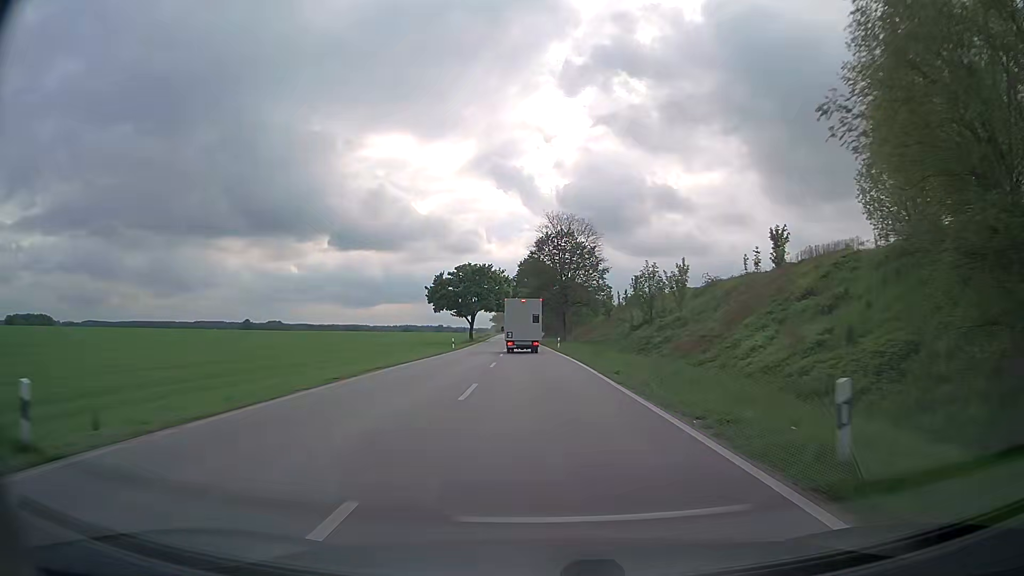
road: secondary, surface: asphalt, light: Day
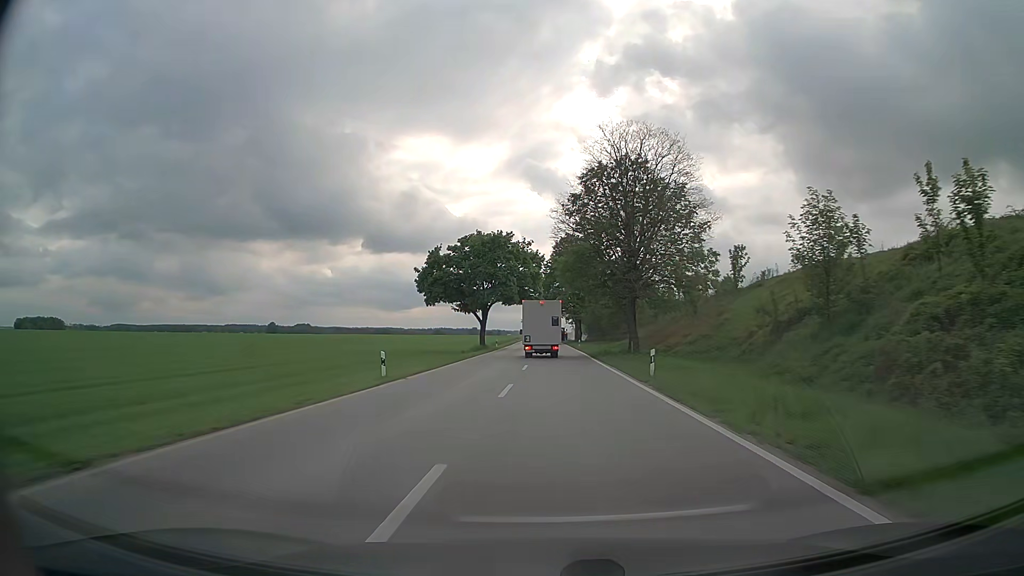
(-1.4, +34.4) m; -4°
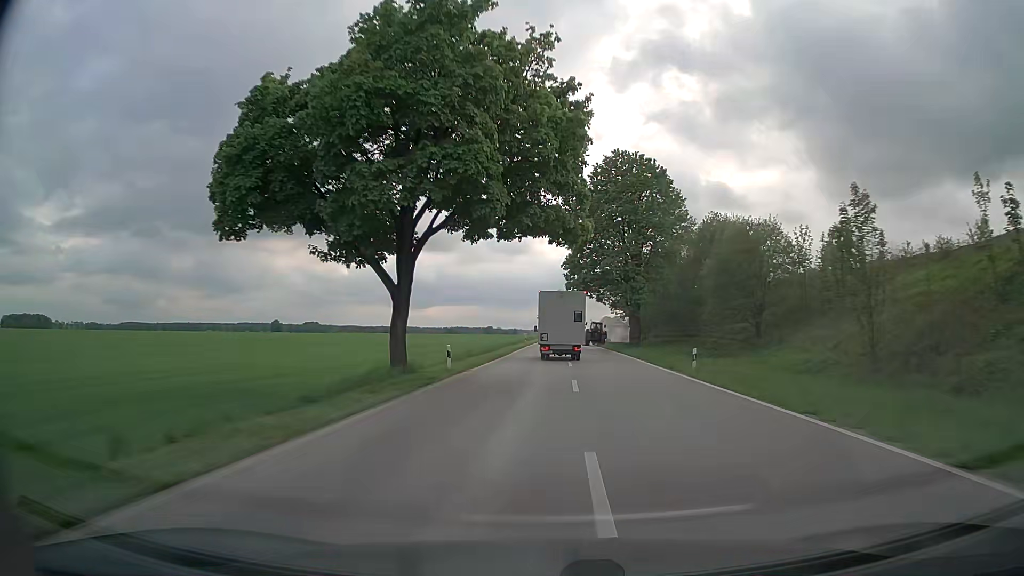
(-1.1, +47.6) m; -2°
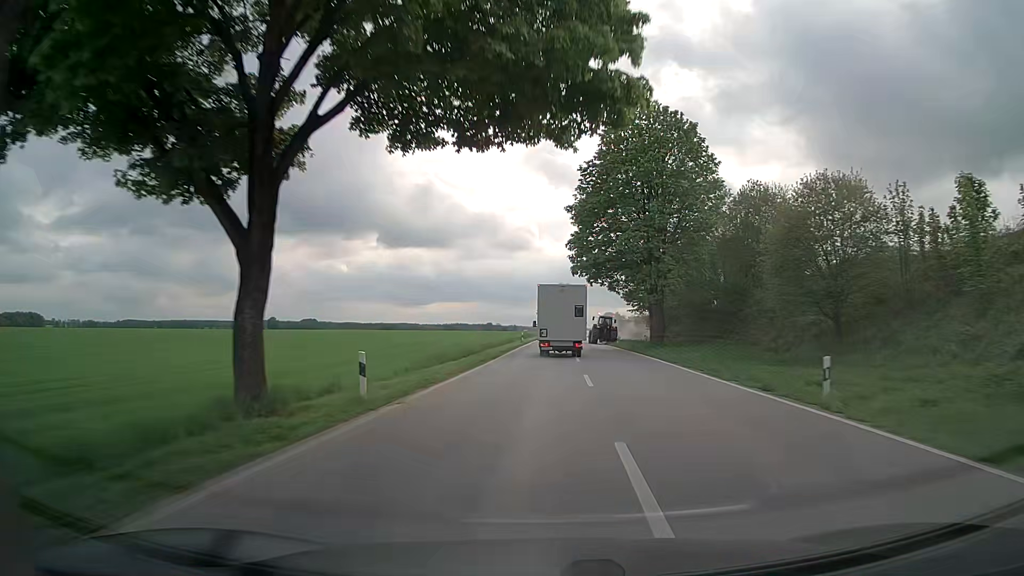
(+0.1, +11.6) m; +1°
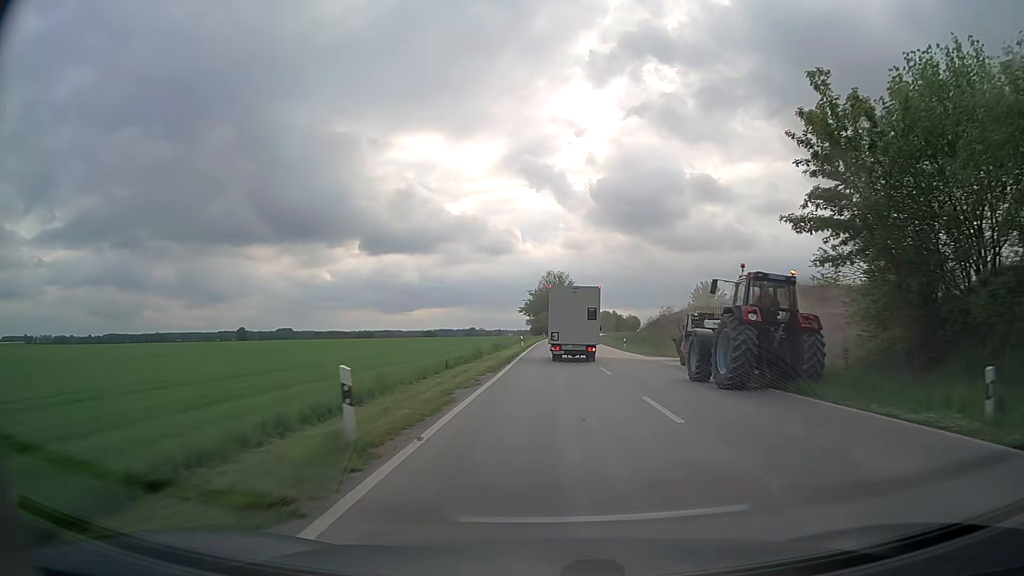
(-0.1, +53.9) m; +1°
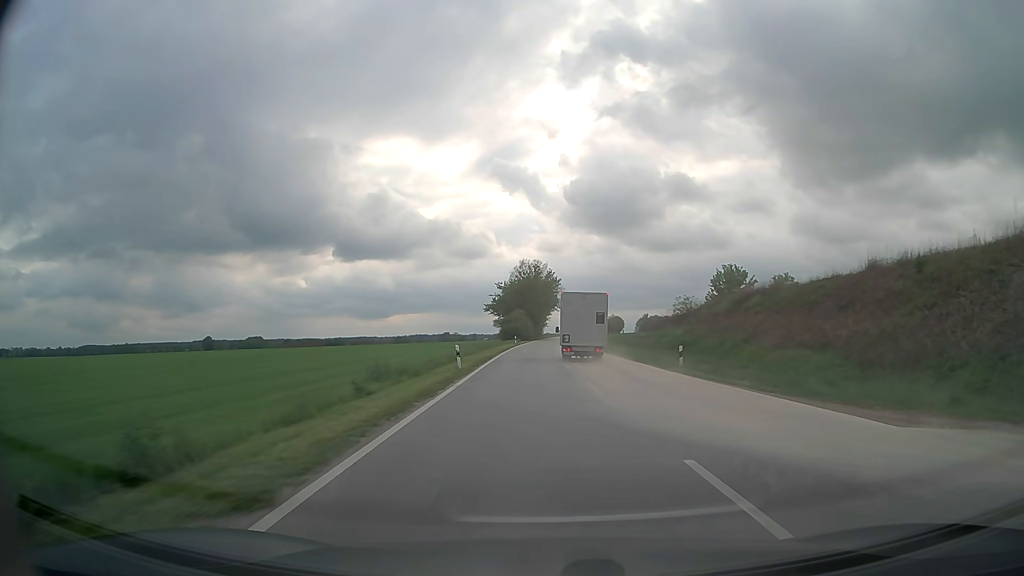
(+0.6, +31.2) m; +2°
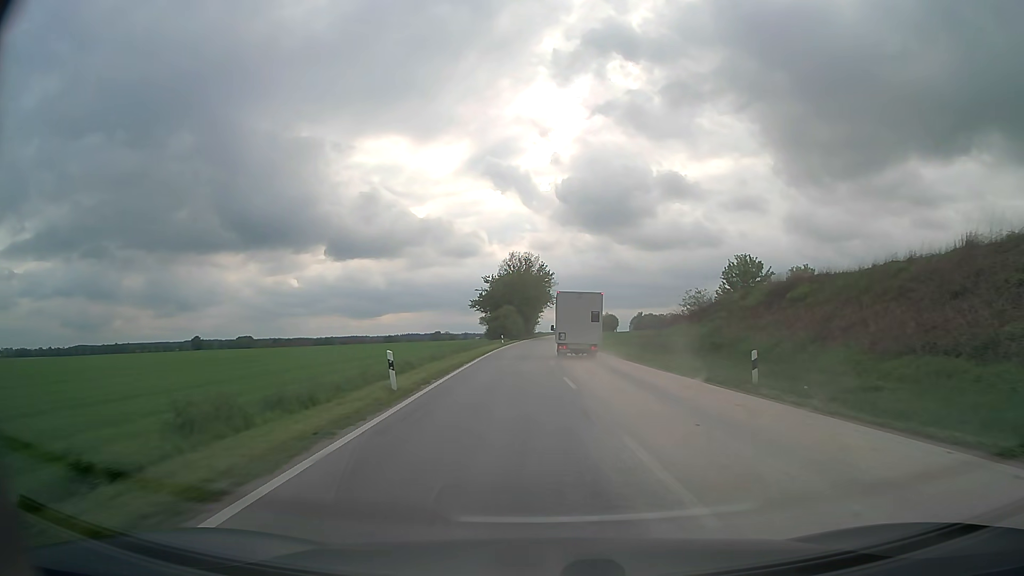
(+0.1, +10.5) m; +1°
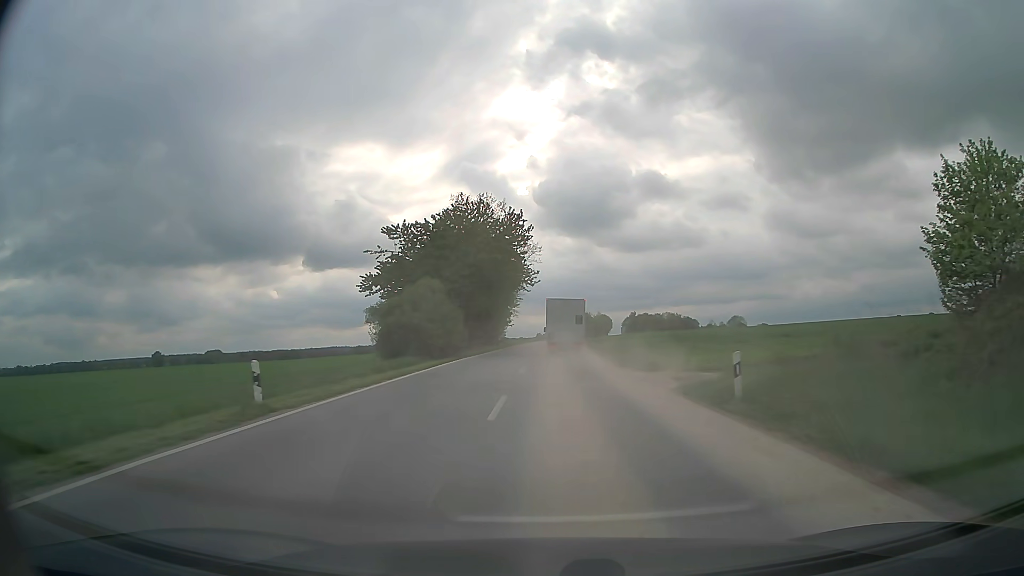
(+0.9, +54.4) m; +2°
(0, +10) (0, +20) (0, +30) (+1, +40) (+1, +50) (+1, +60) (+2, +70) (+2, +80) (+3, +90) (+3, +100) m
